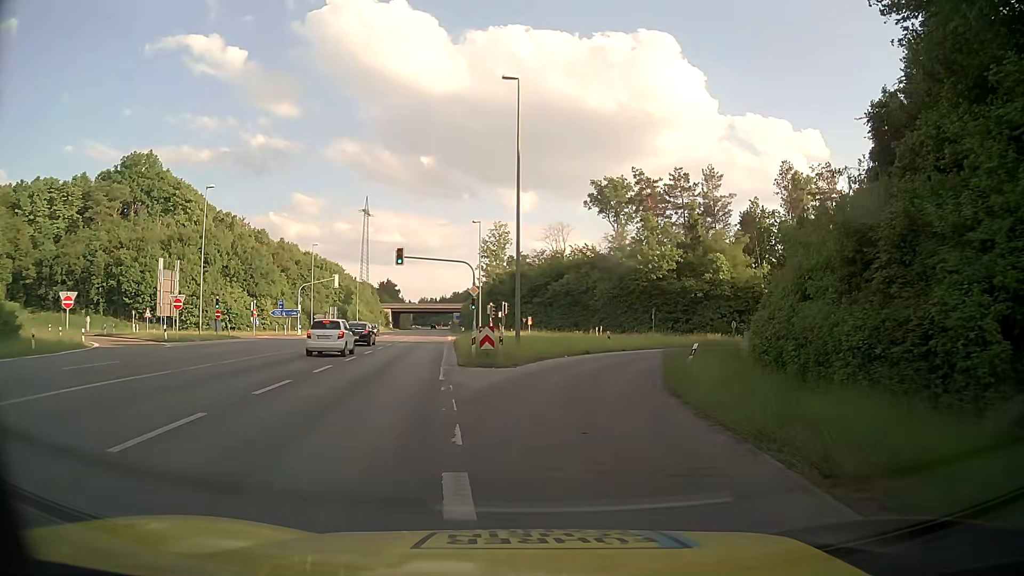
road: secondary_link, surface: asphalt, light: Day
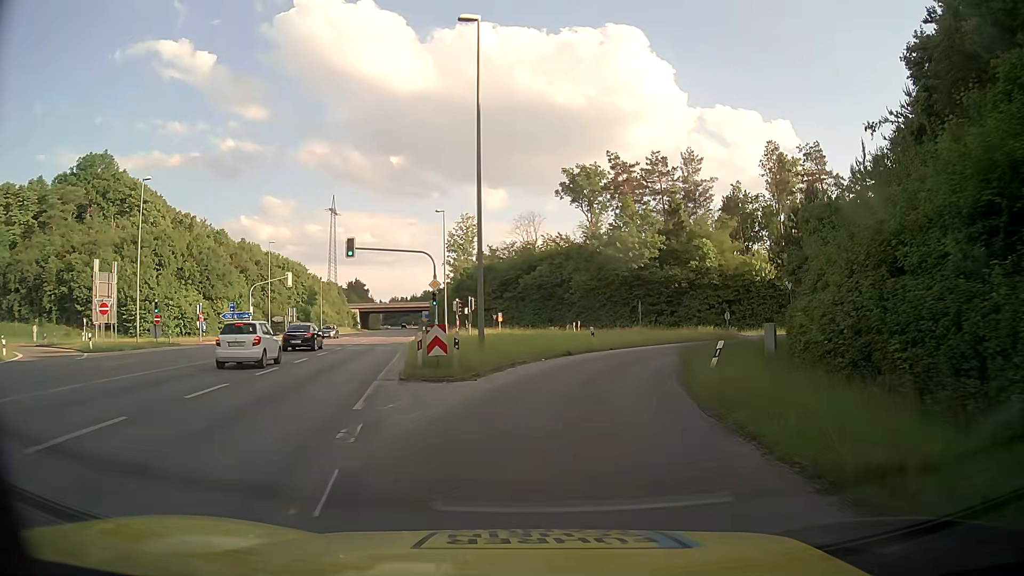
(+0.1, +6.0) m; +2°
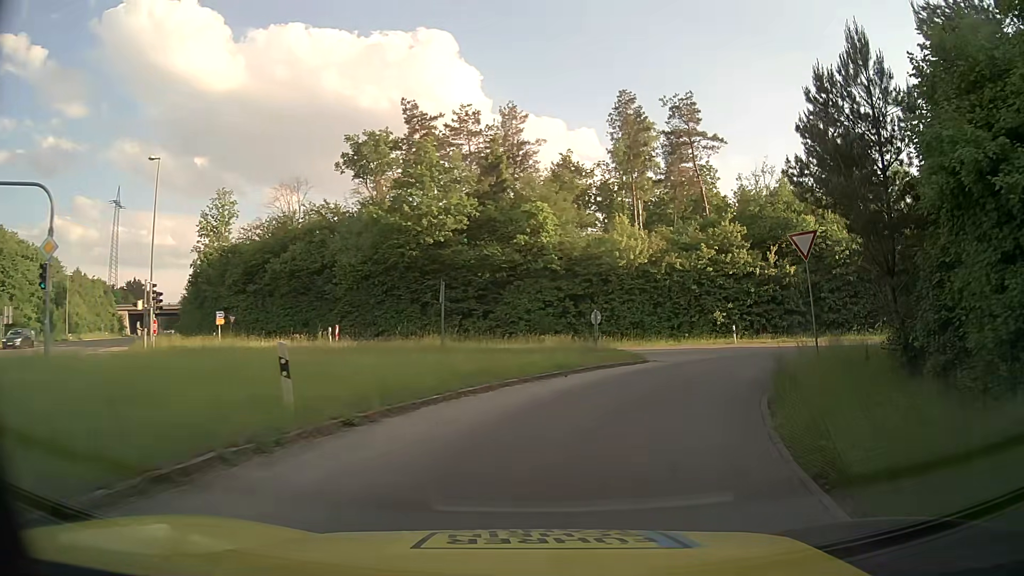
(+3.0, +22.7) m; +18°
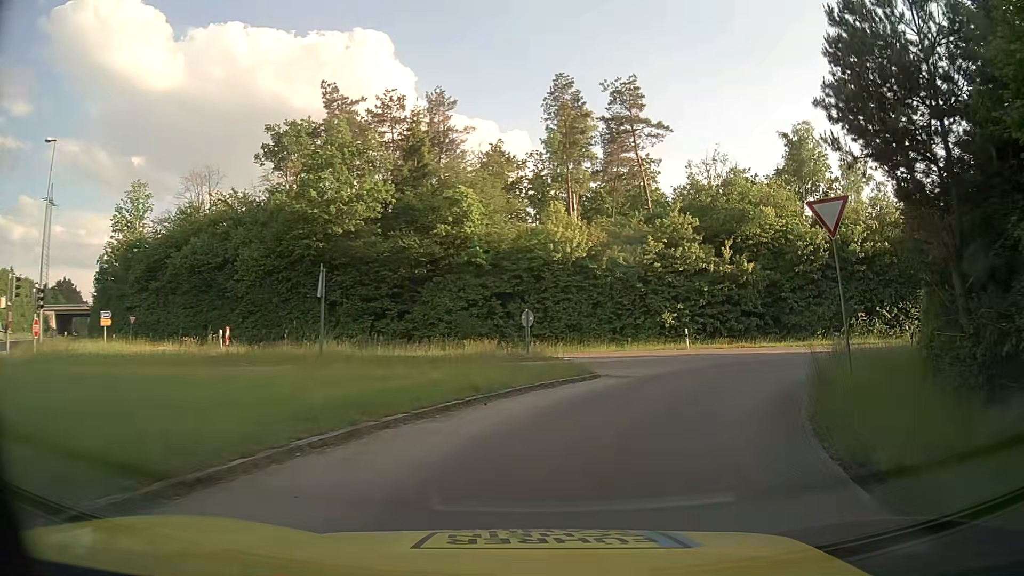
(+0.3, +5.3) m; +5°
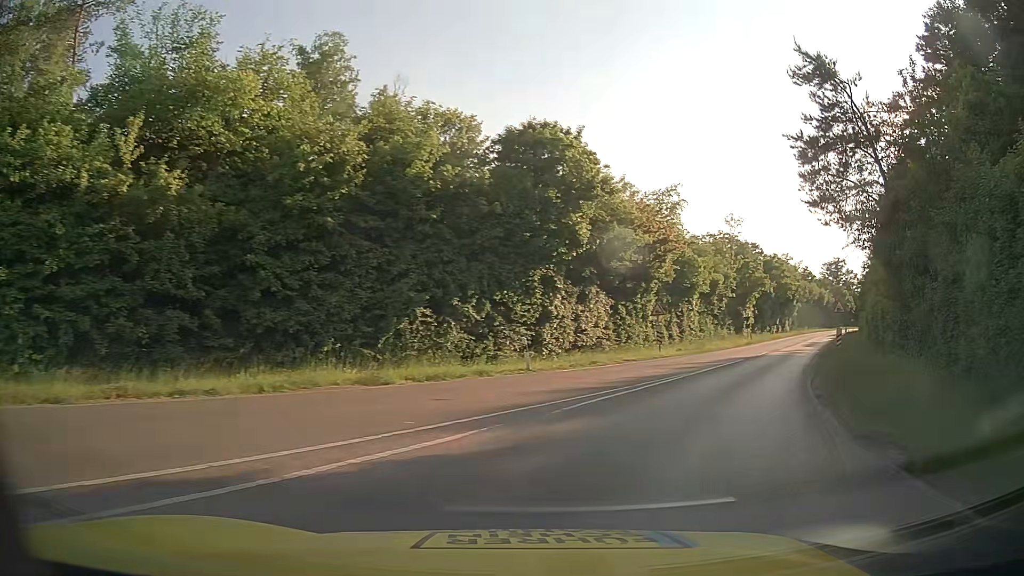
(+8.6, +22.9) m; +44°
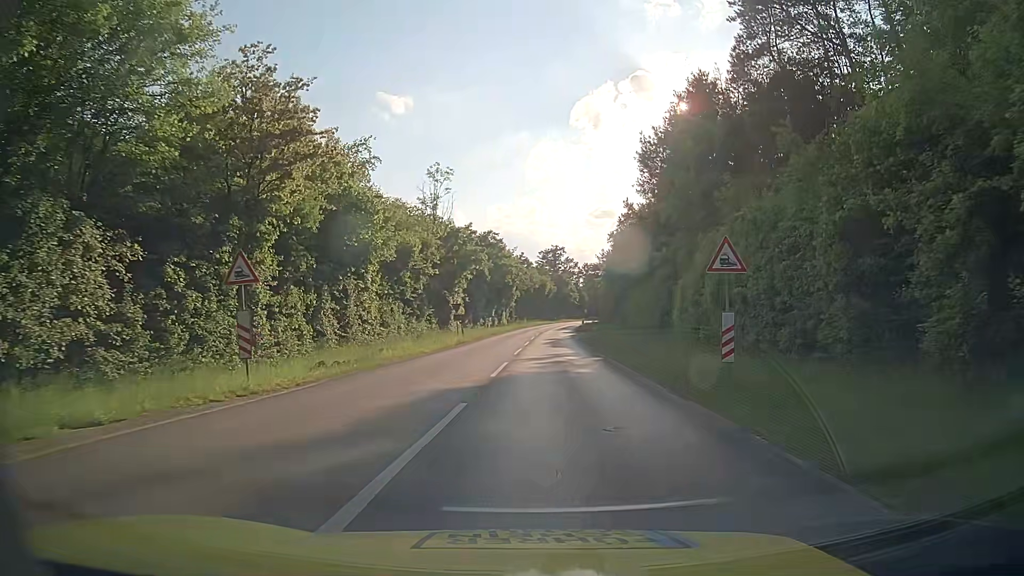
(+6.4, +21.4) m; +26°
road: tertiary
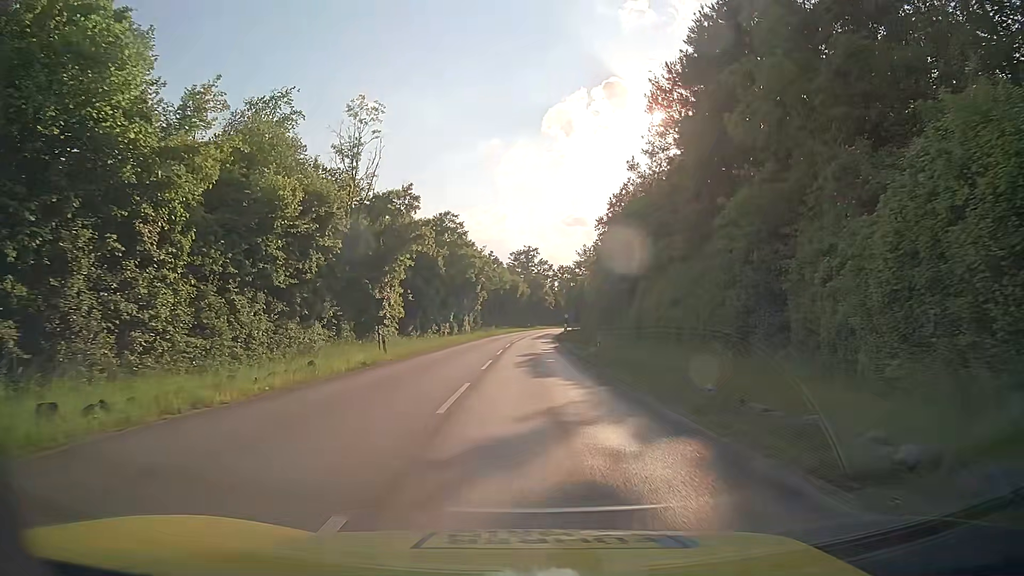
(+0.3, +19.0) m; +2°
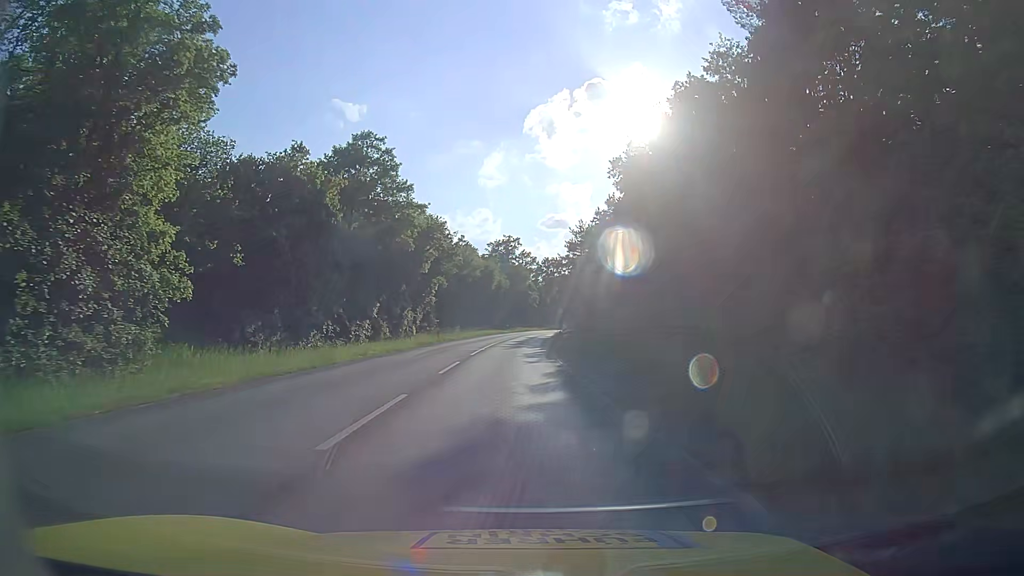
(+0.4, +28.0) m; +2°
(0, +10) (0, +20) (-1, +30) (-1, +40) (-1, +50) (-1, +60) (0, +70) (+1, +80) (+2, +90) (+3, +100) m
